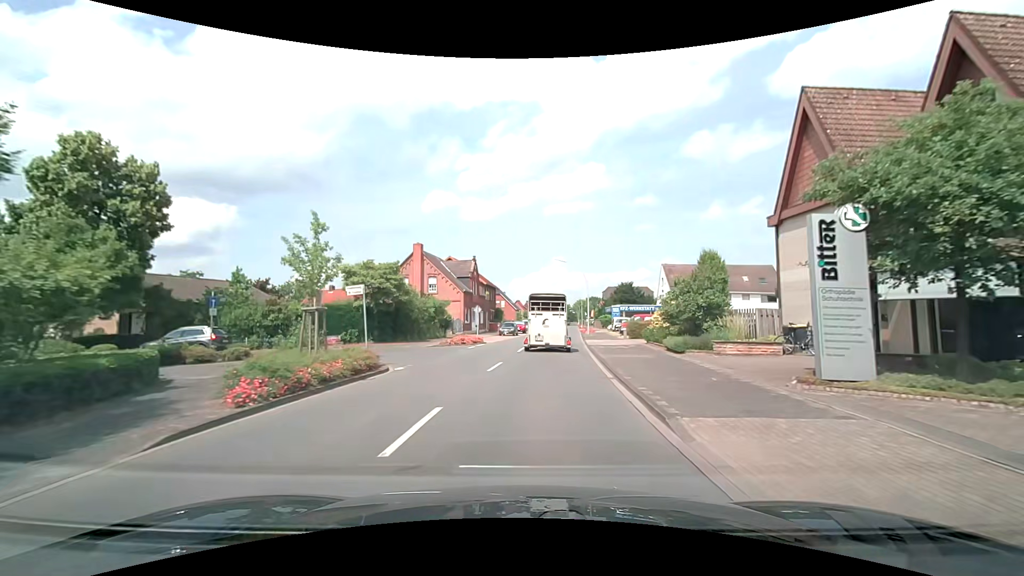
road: secondary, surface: asphalt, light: Day
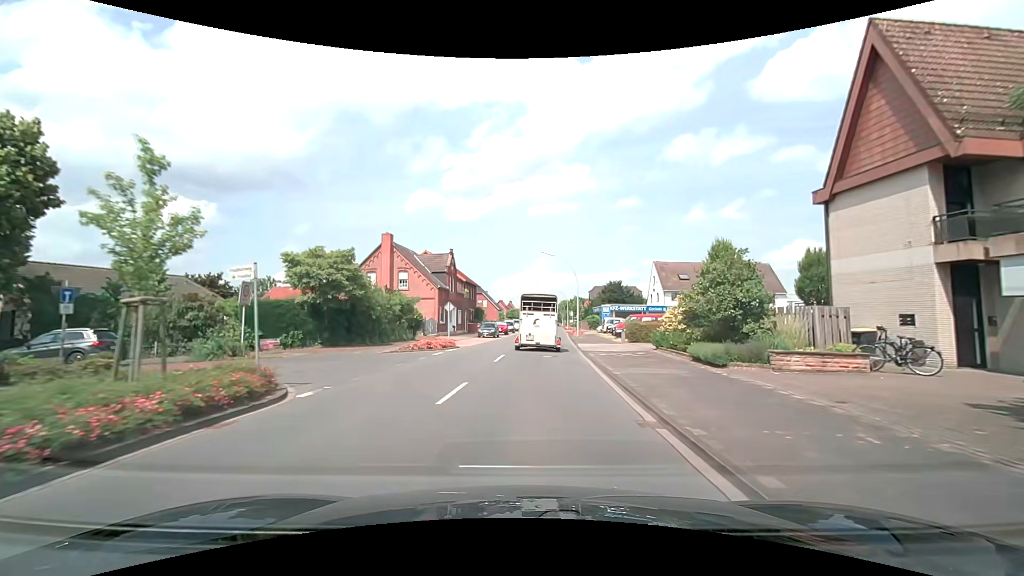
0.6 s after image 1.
(+0.1, +5.8) m; +1°
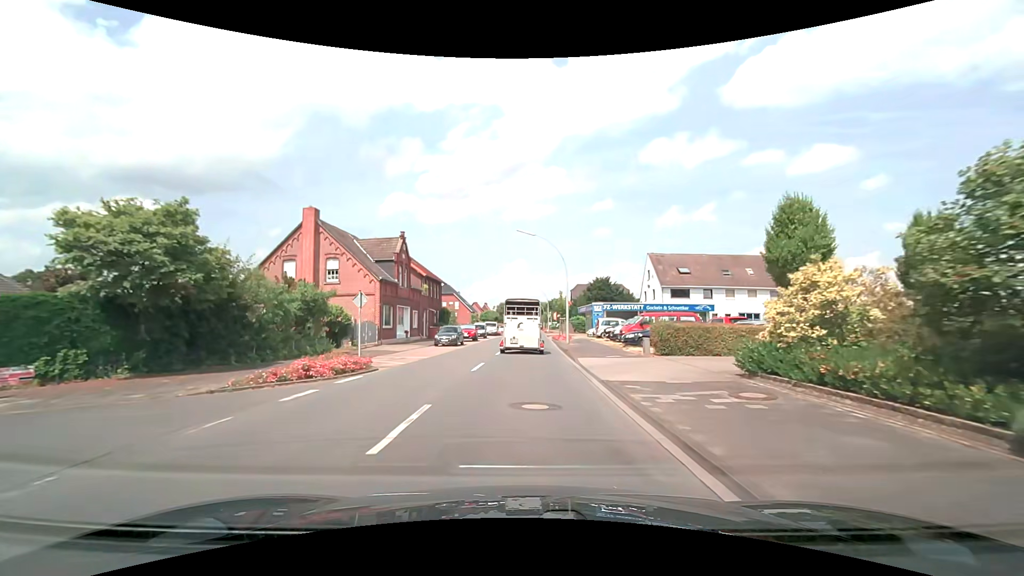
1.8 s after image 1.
(+0.4, +12.0) m; +2°
(0, +10) (+1, +20) (+1, +30) (+1, +40) (+2, +50) (+2, +60) (+2, +70) (+2, +80) (+2, +90) (+3, +100) m
